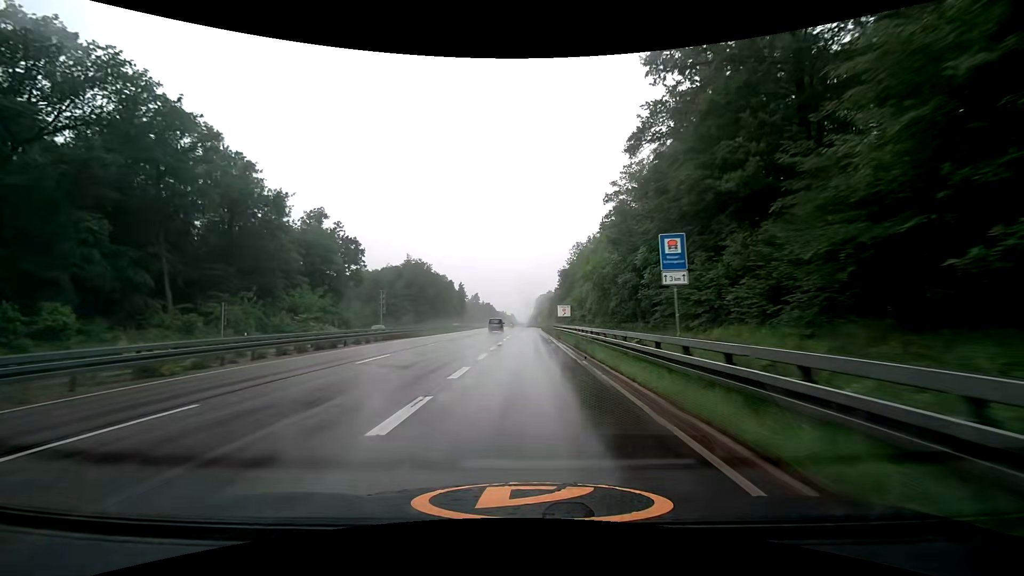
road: trunk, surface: asphalt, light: Day
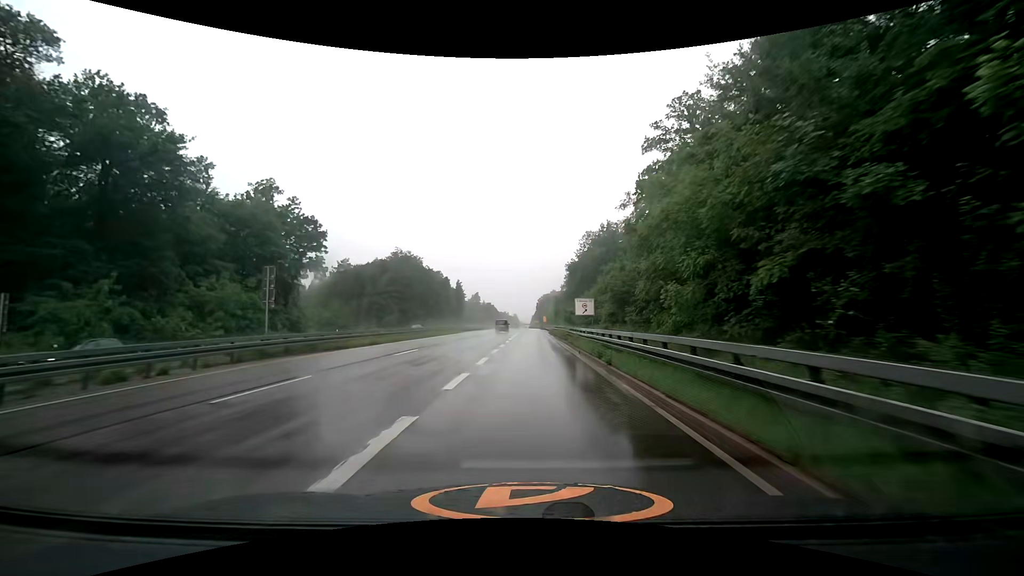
(-0.3, +19.8) m; -1°
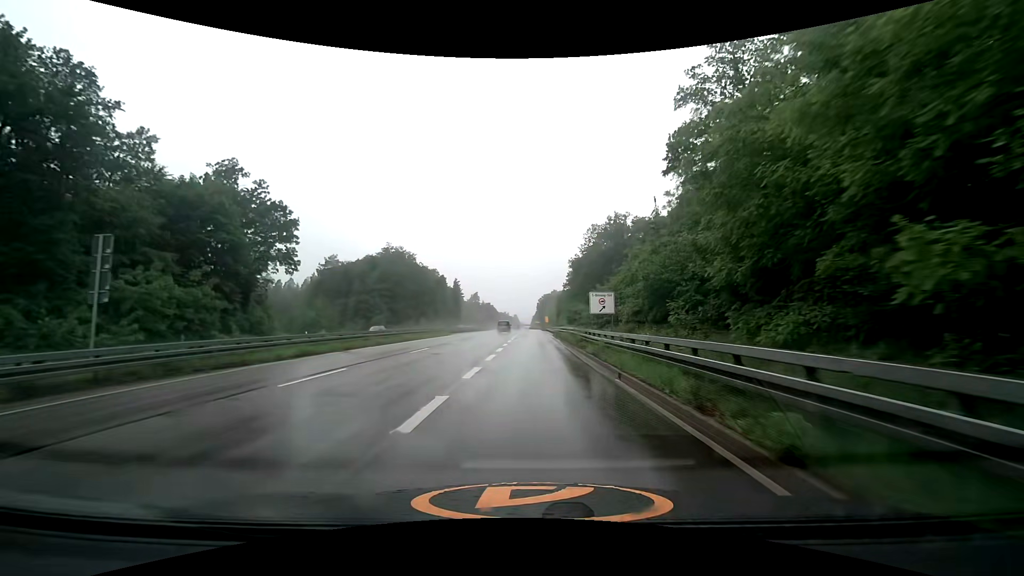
(0.0, +9.8) m; 0°
